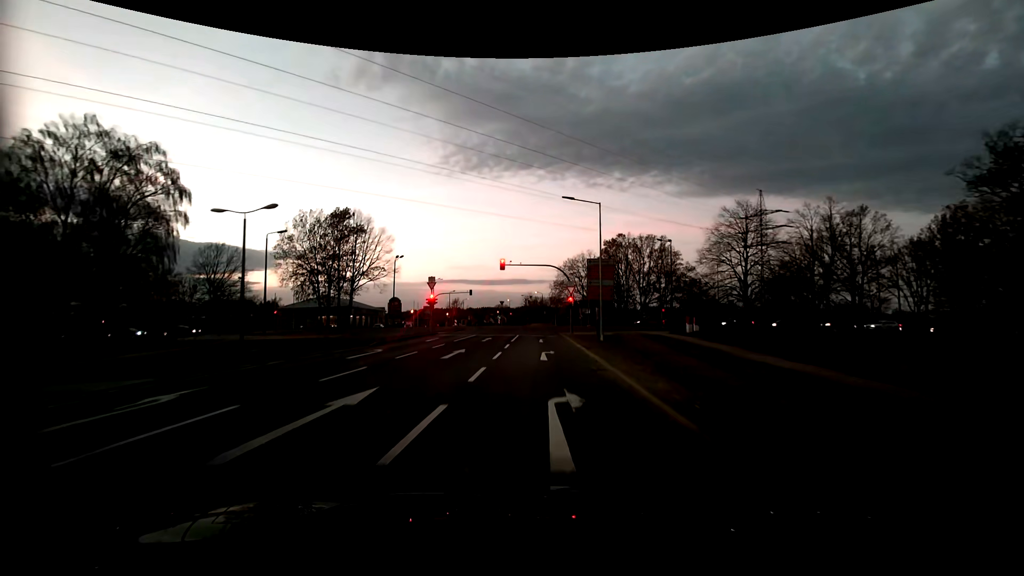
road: tertiary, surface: asphalt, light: Dusk
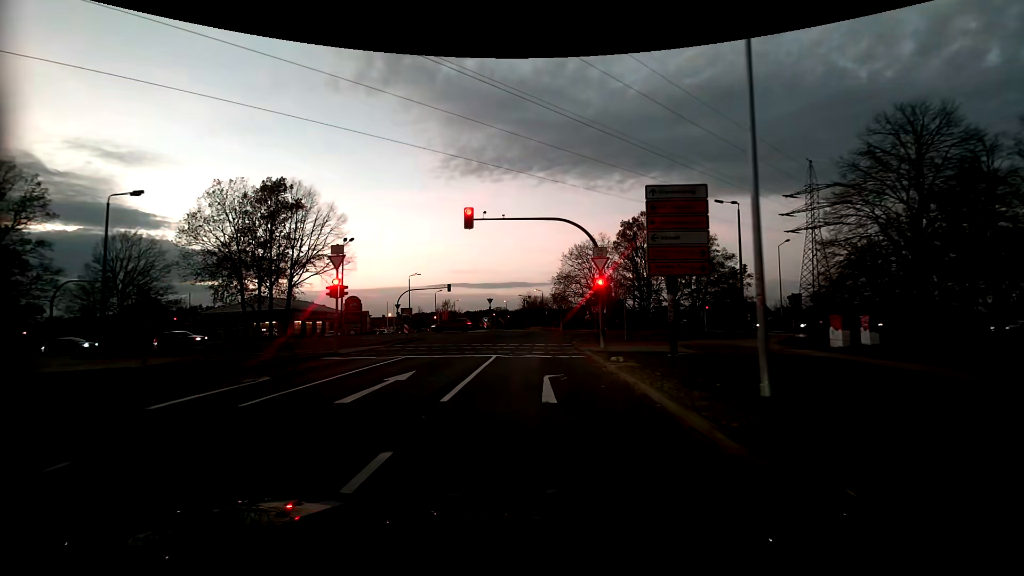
(-0.1, +20.4) m; -1°
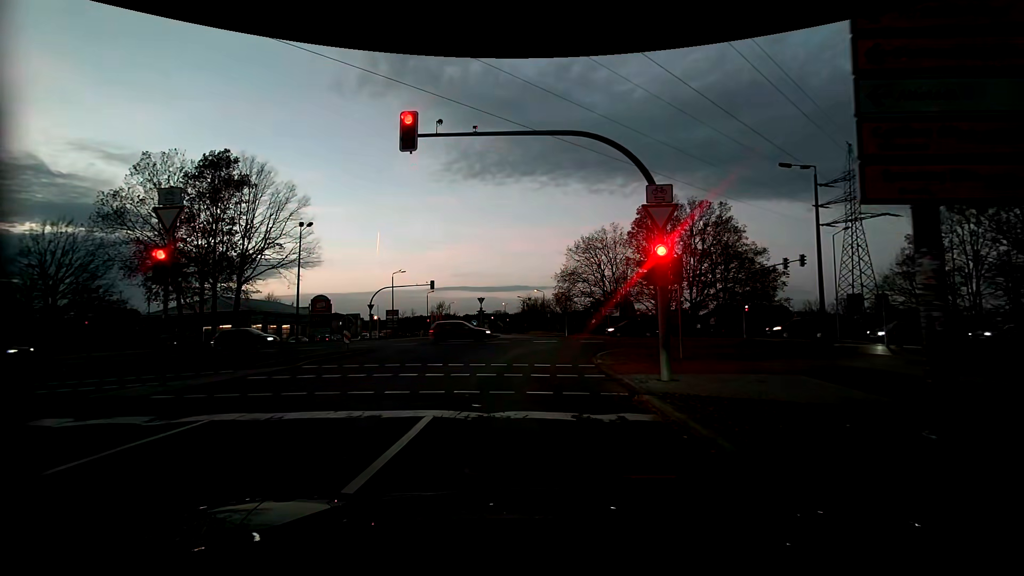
(+0.1, +10.5) m; 0°
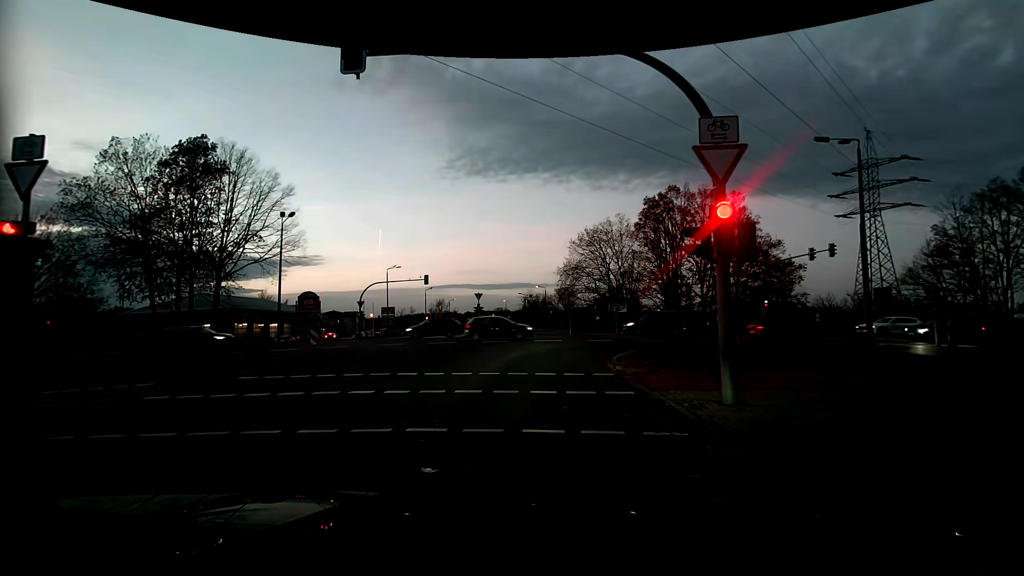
(0.0, +3.5) m; -2°
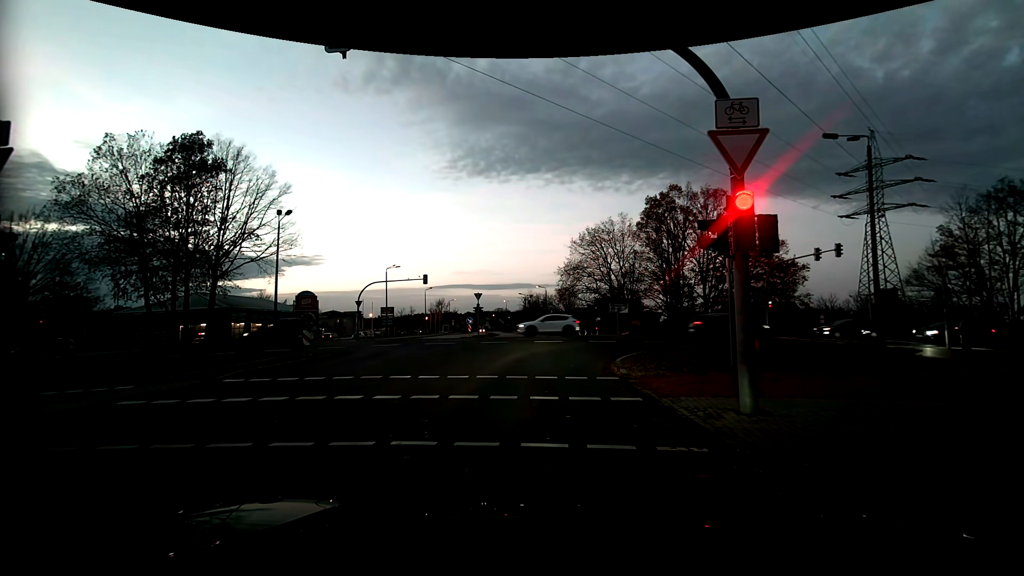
(0.0, +0.6) m; 0°
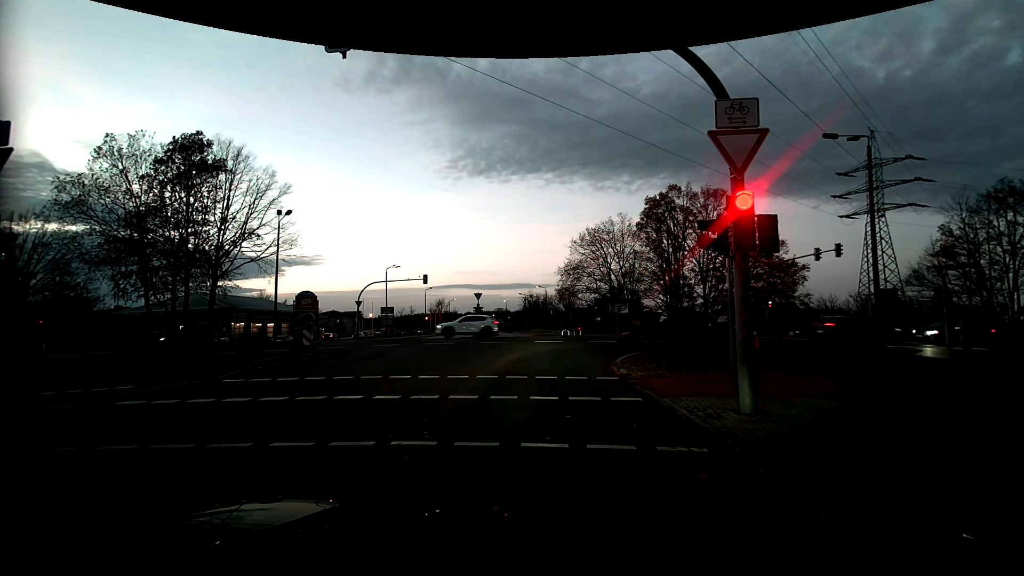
(0.0, 0.0) m; 0°
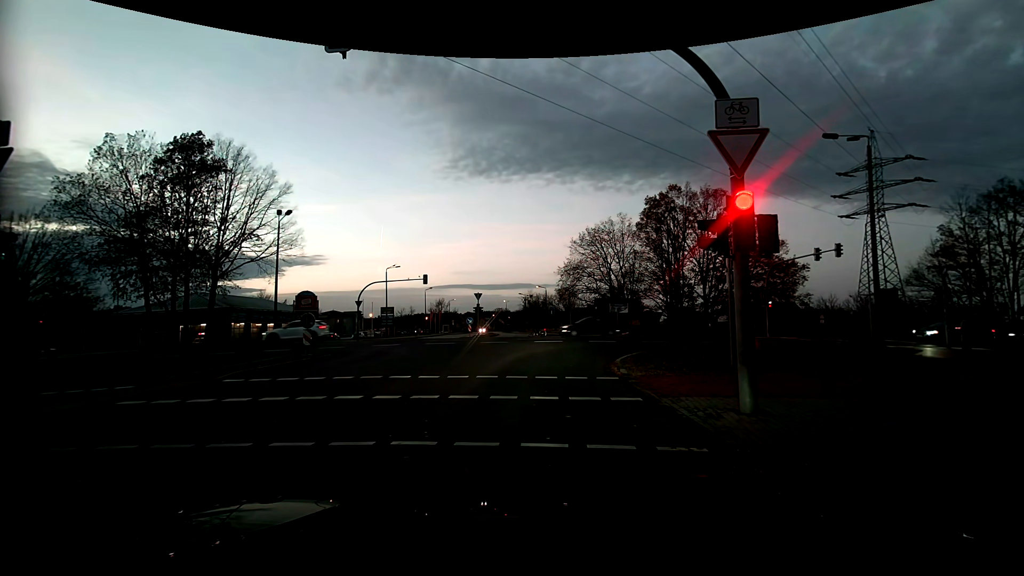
(0.0, 0.0) m; 0°
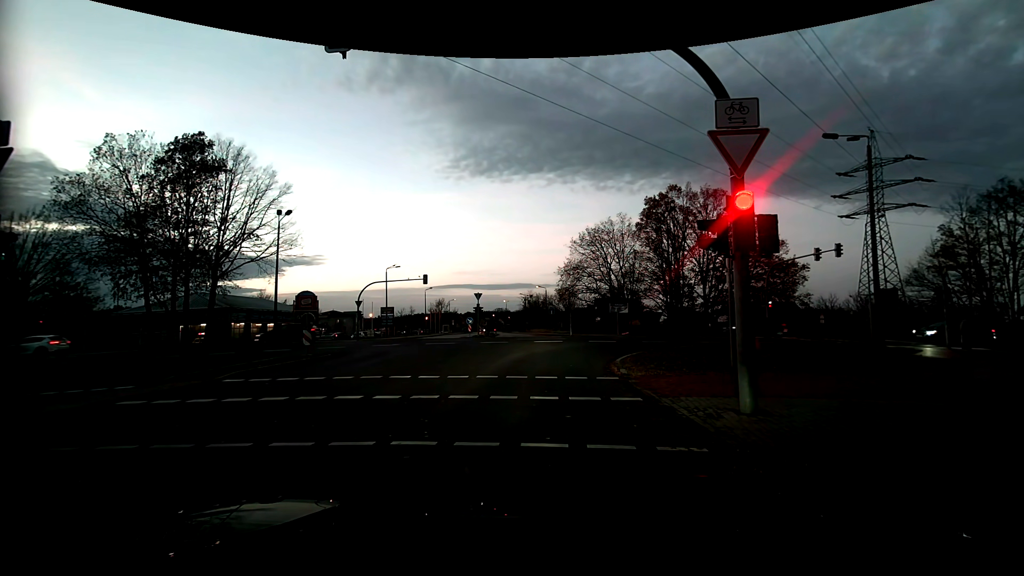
(0.0, 0.0) m; 0°
(0, +10) (+1, +20) (+7, +28) (+16, +33) (+25, +34) (+35, +35) (+45, +35) (+55, +36) (+65, +37) (+75, +37) m
